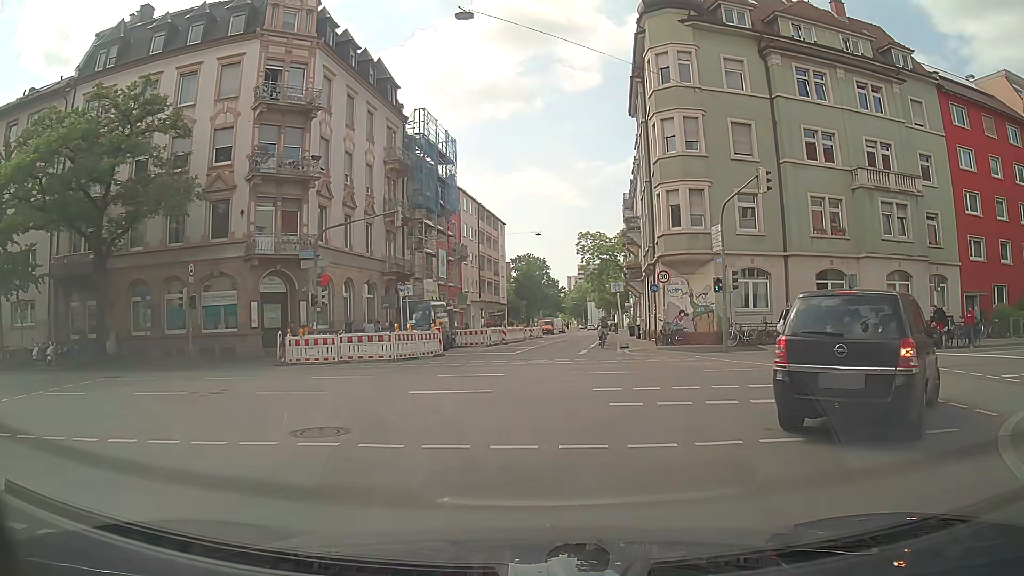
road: residential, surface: asphalt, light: Day
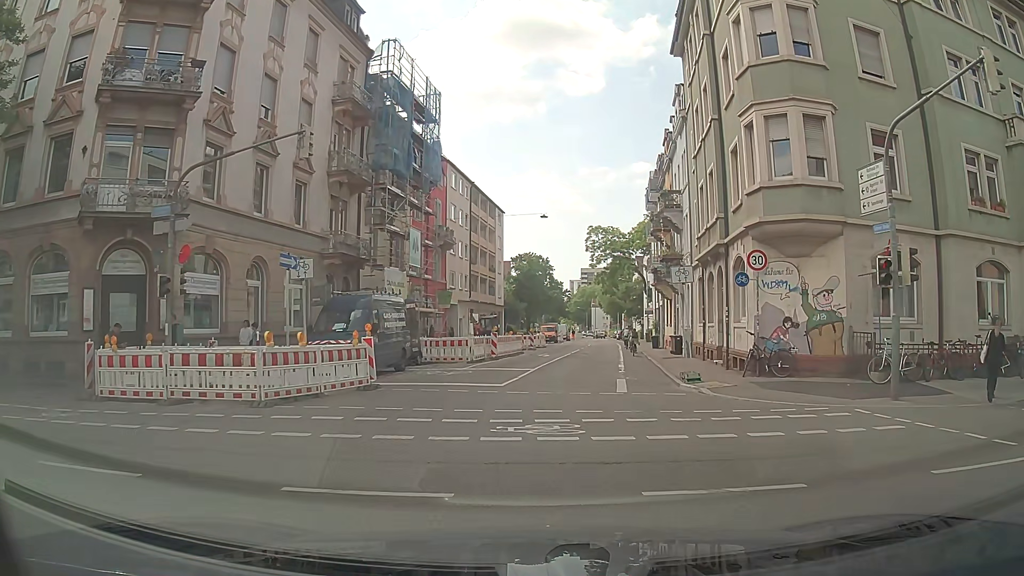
(+0.4, +13.0) m; +2°
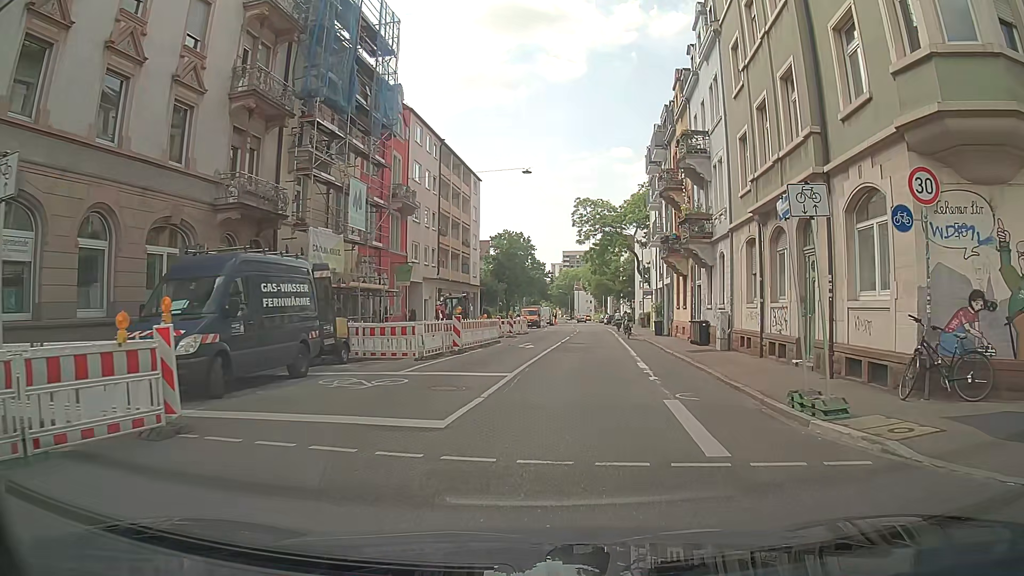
(+0.1, +9.2) m; +1°
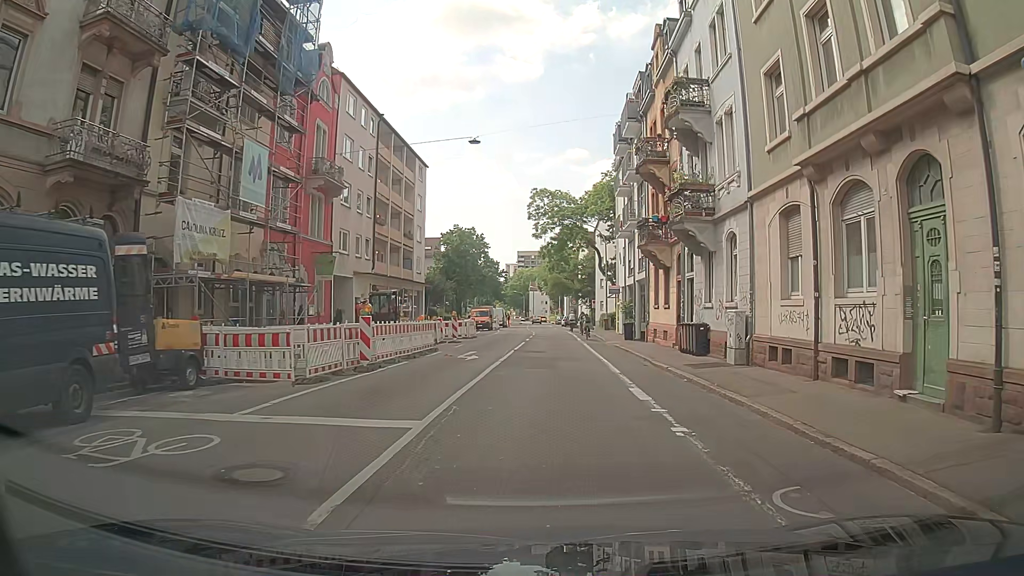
(+0.2, +6.8) m; +4°
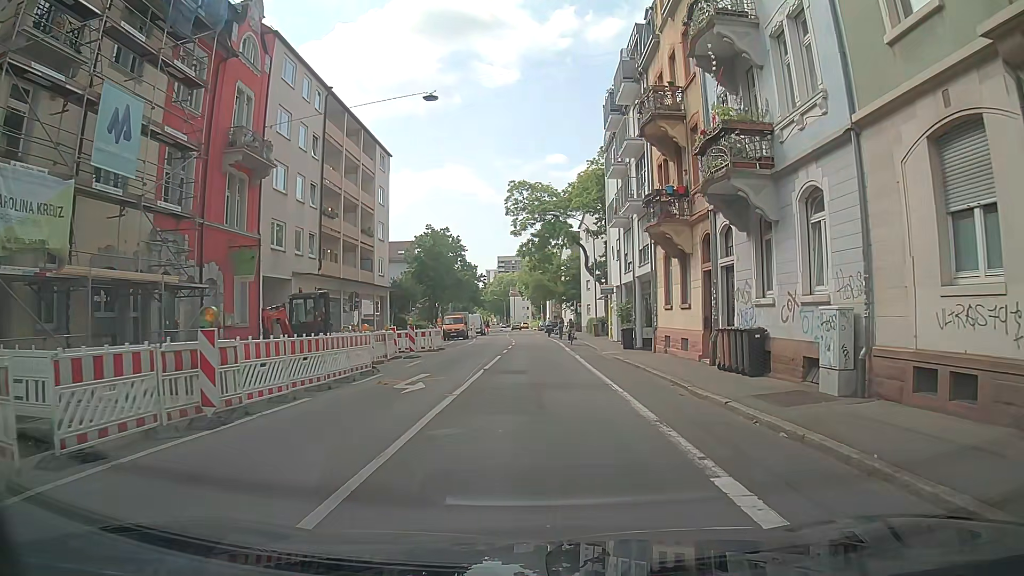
(+0.1, +7.2) m; 0°
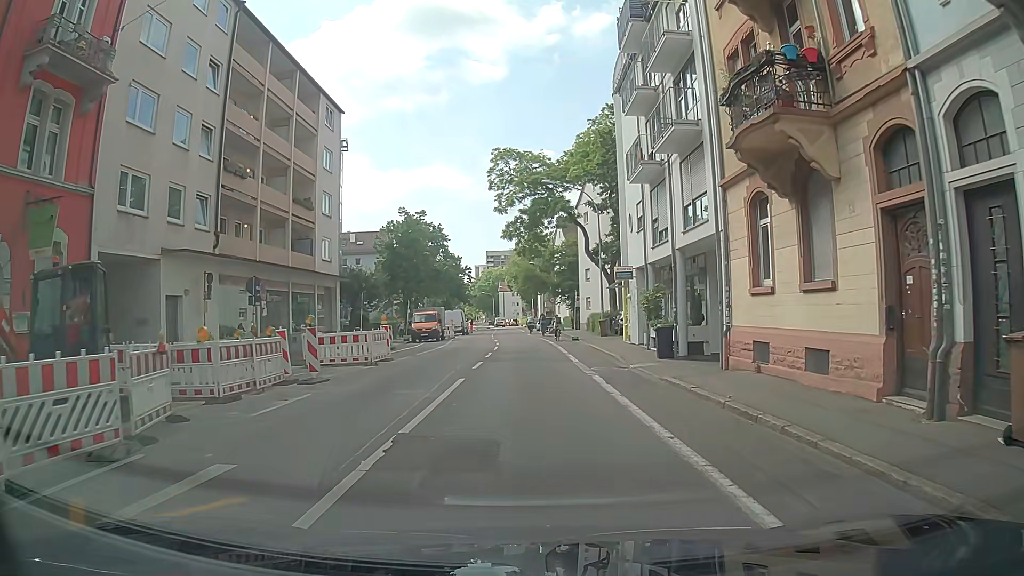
(+0.4, +11.5) m; +3°
(0, +10) (0, +20) (0, +30) (-1, +40) (-2, +50) (-3, +60) (-3, +70) (-4, +80) (-5, +90) (-5, +100) m
